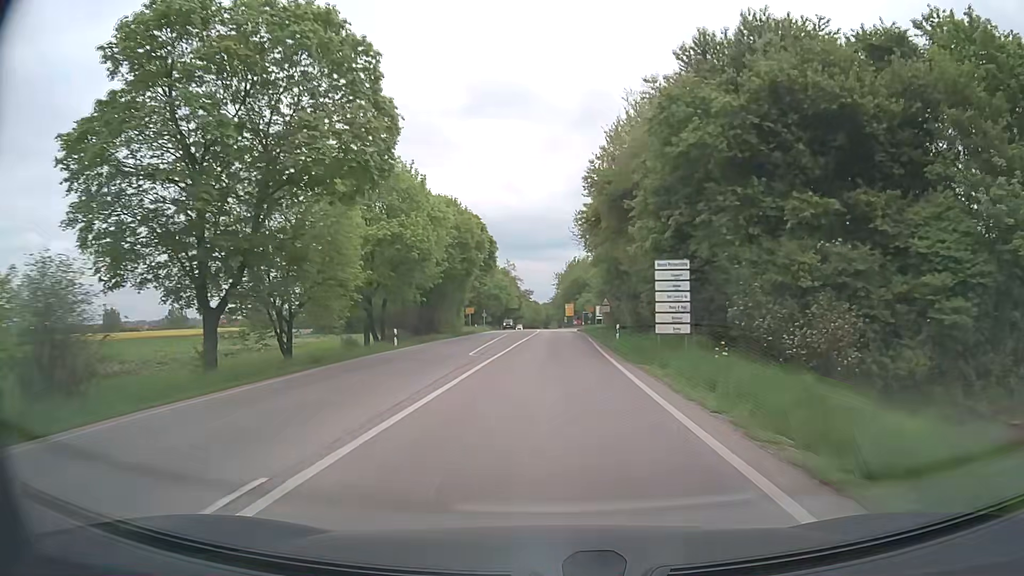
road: secondary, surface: asphalt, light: Day
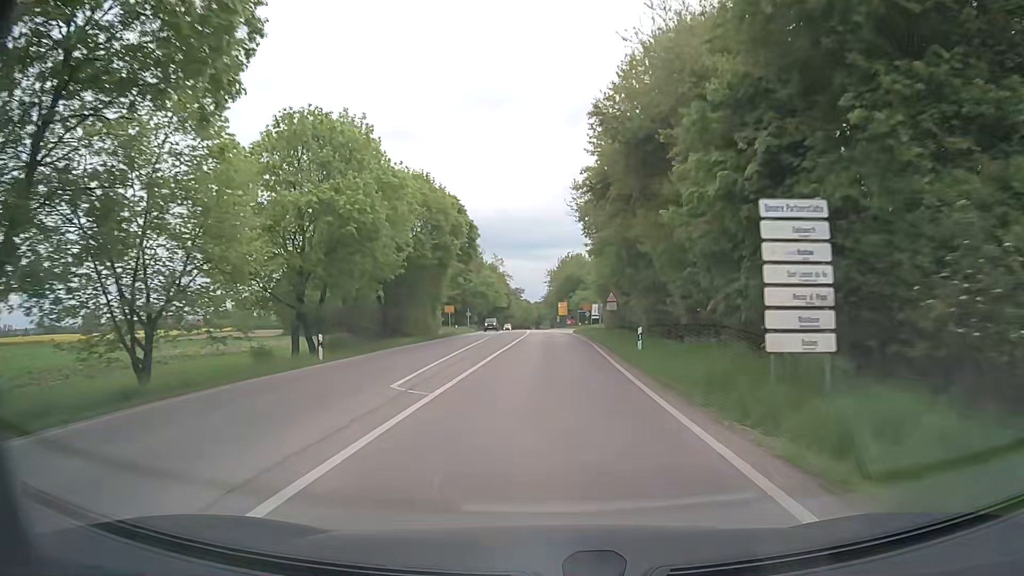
(+0.1, +10.7) m; +1°
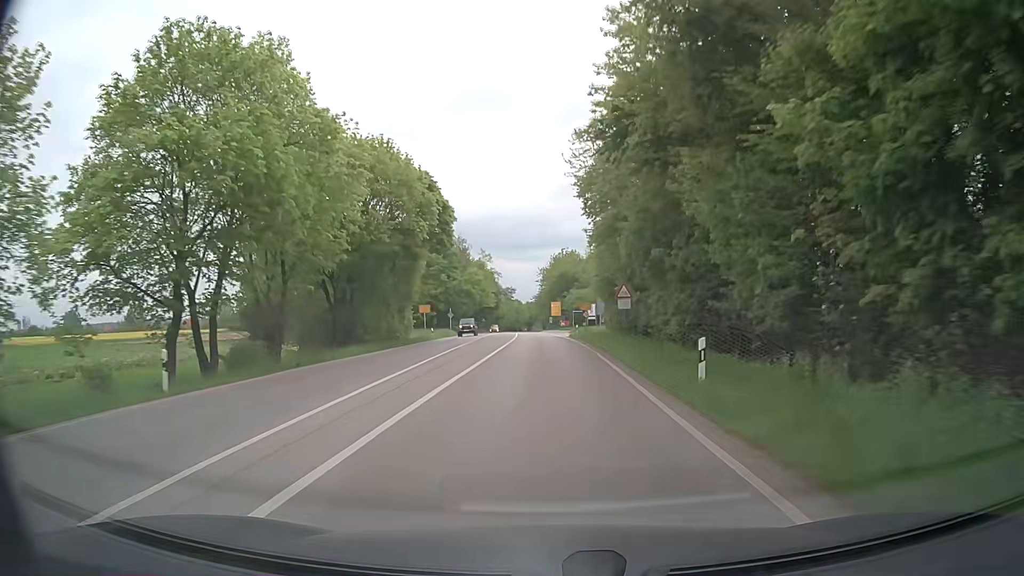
(0.0, +10.3) m; +1°
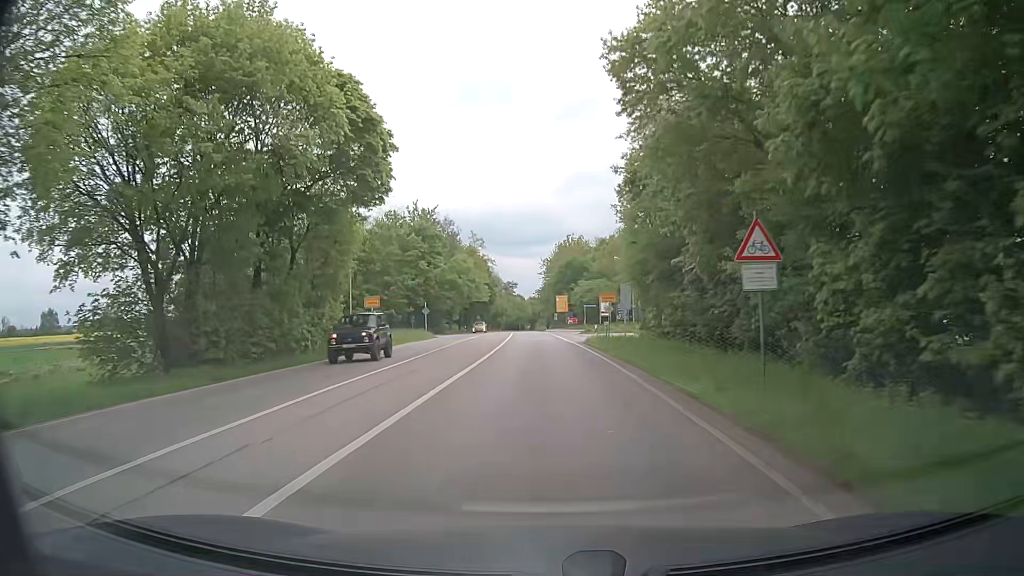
(0.0, +19.5) m; 0°
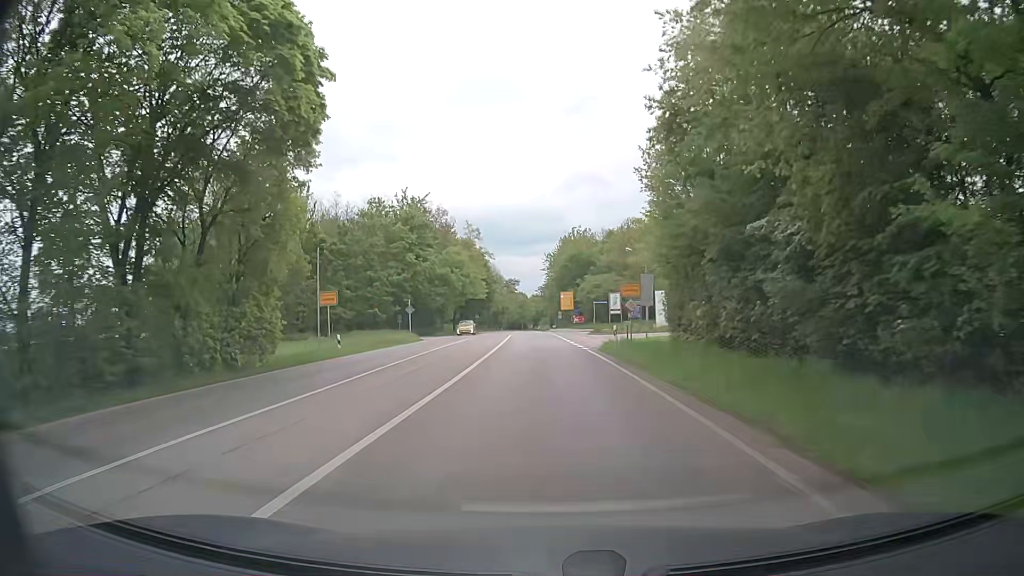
(0.0, +9.2) m; -1°
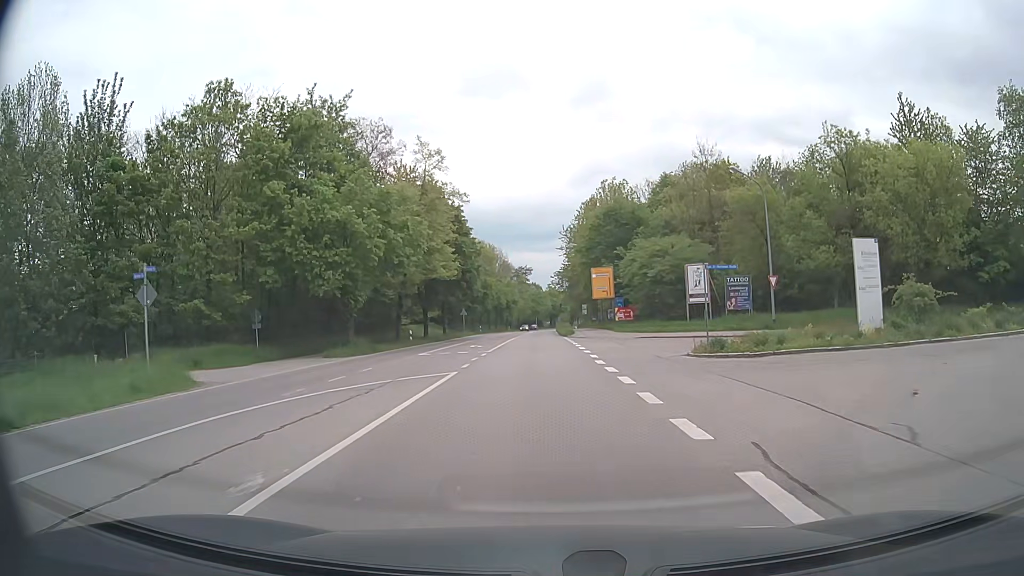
(-0.3, +39.6) m; -2°
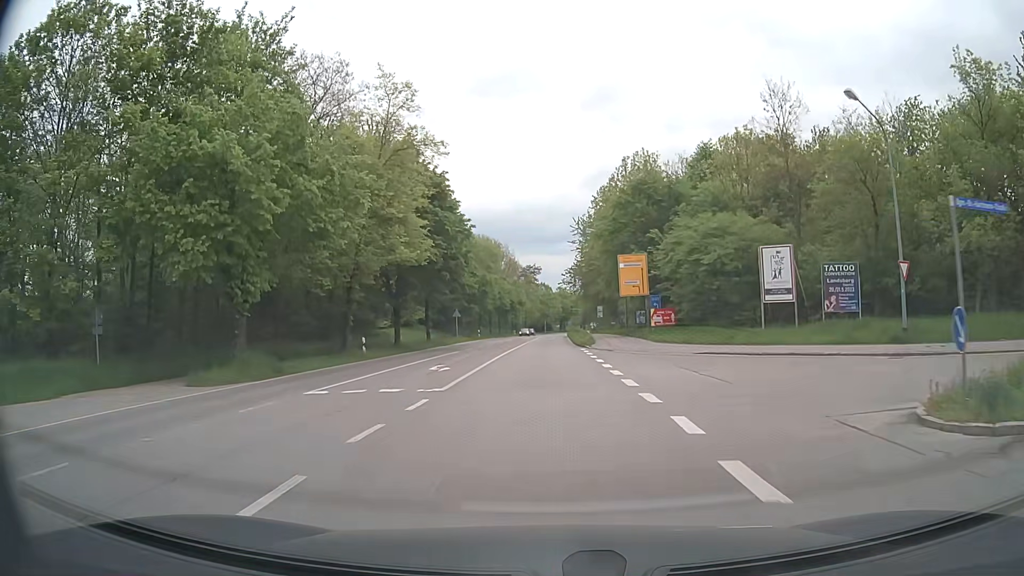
(0.0, +14.4) m; -1°
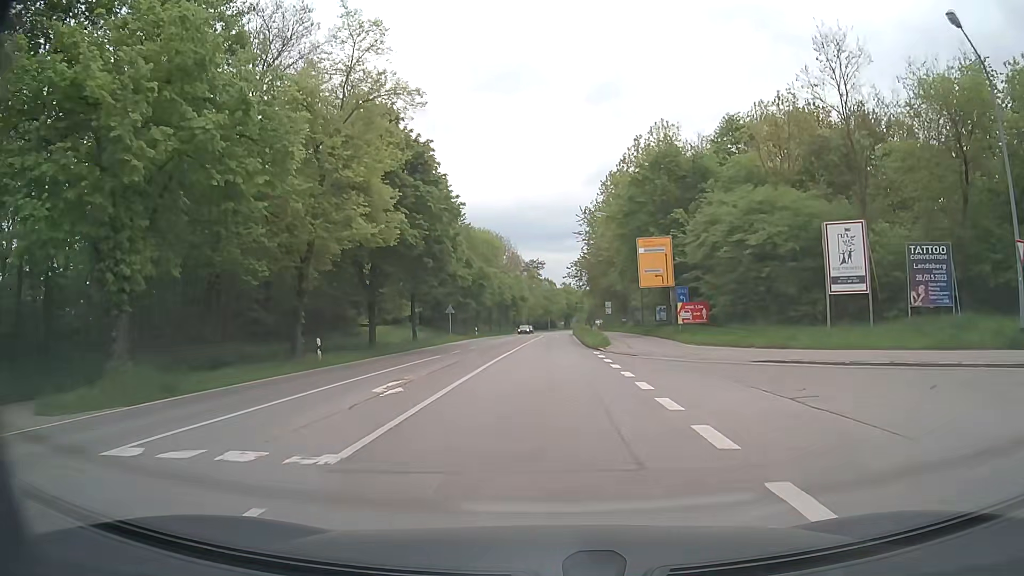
(0.0, +7.3) m; 0°
(0, +10) (0, +20) (0, +30) (0, +40) (0, +50) (+1, +60) (+1, +70) (+1, +80) (+1, +90) (0, +100) m
